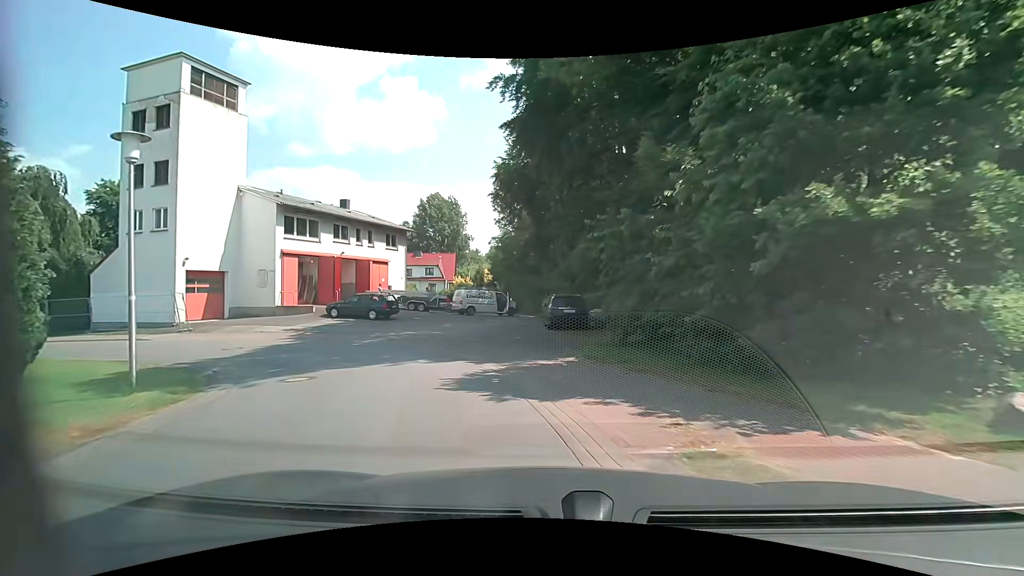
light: Day
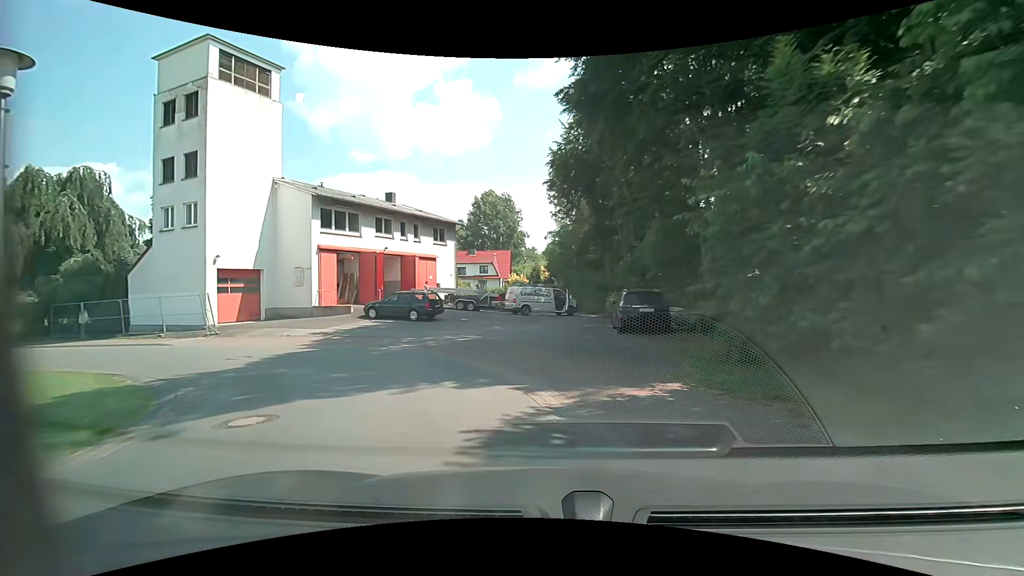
(-0.2, +4.0) m; -6°
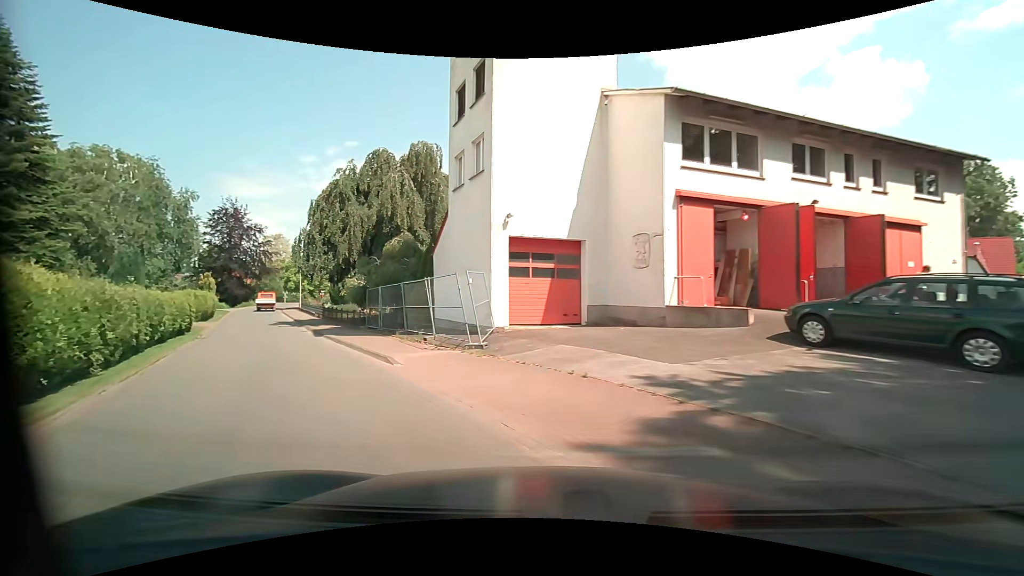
(-5.1, +14.6) m; -41°
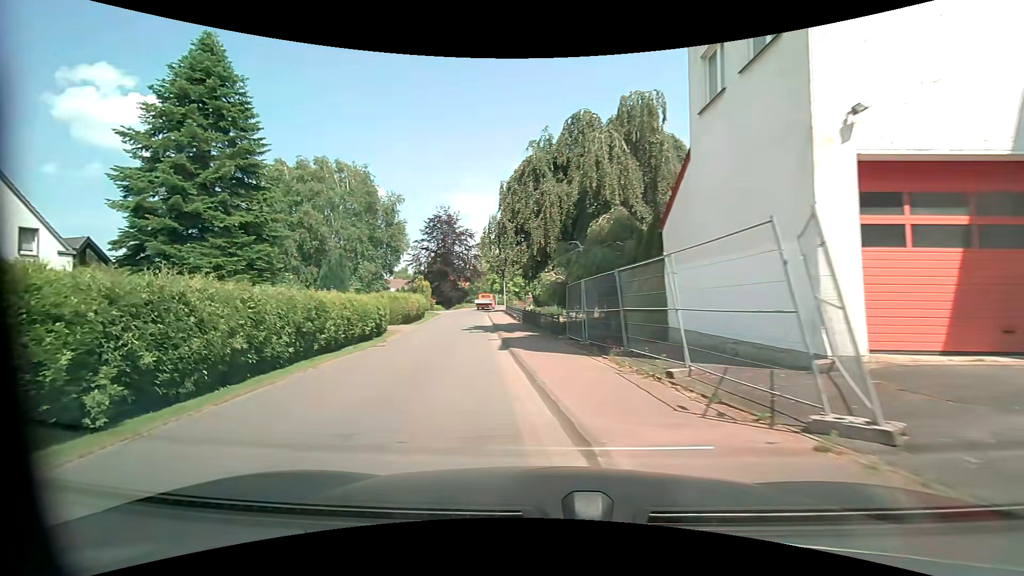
(-1.6, +7.8) m; -23°
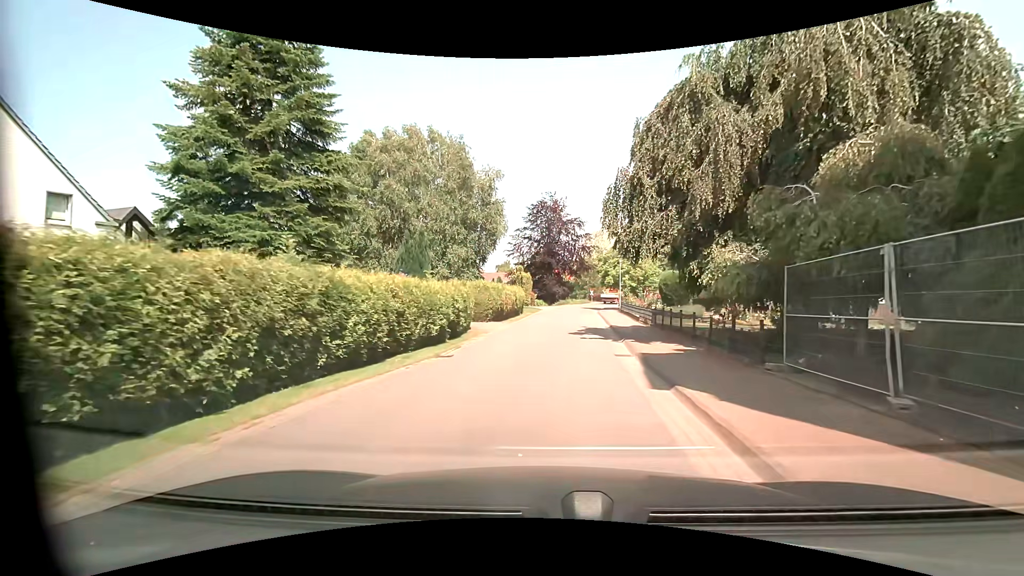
(-1.5, +8.1) m; -14°
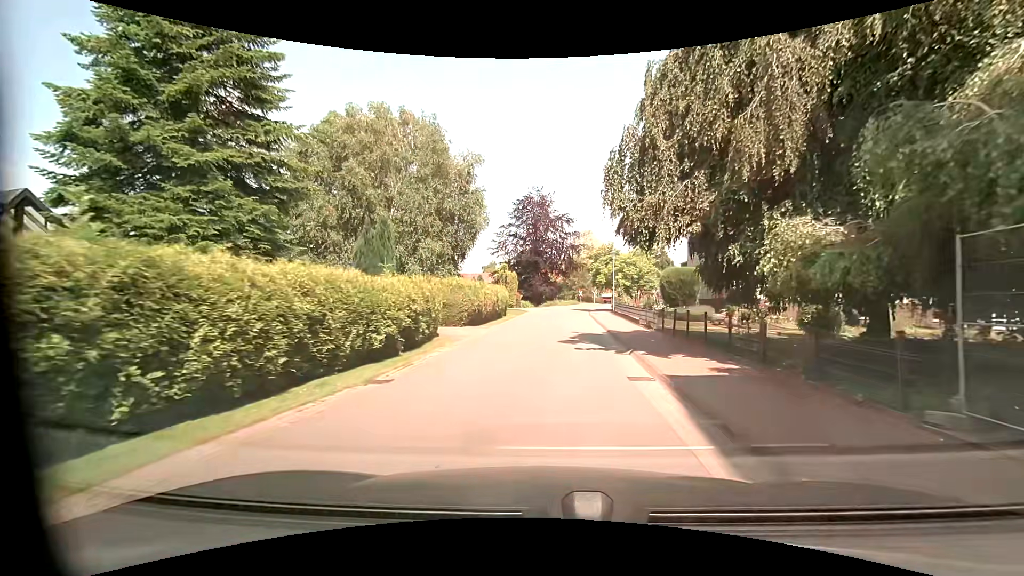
(0.0, +4.5) m; +1°
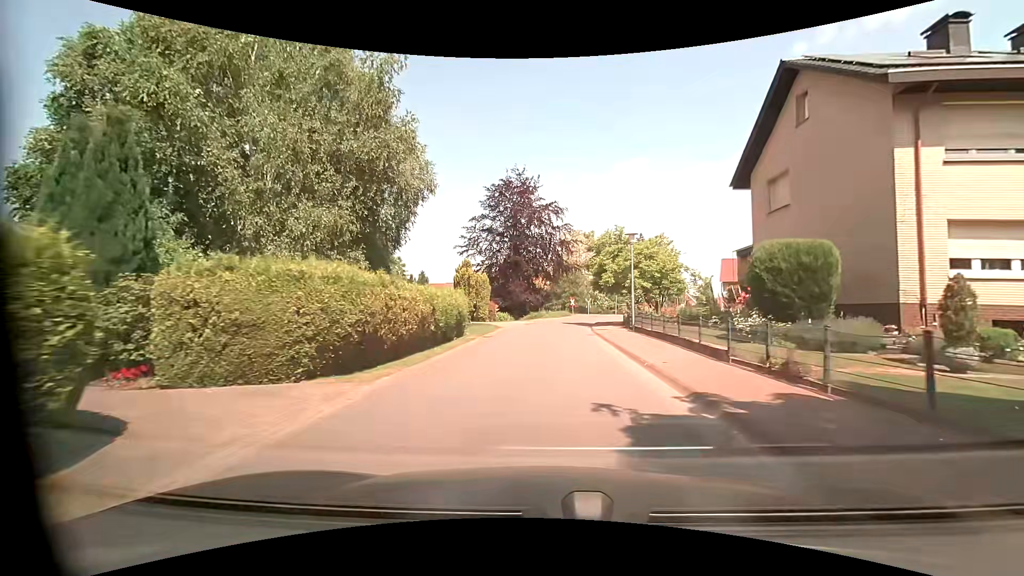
(+0.3, +14.7) m; +1°
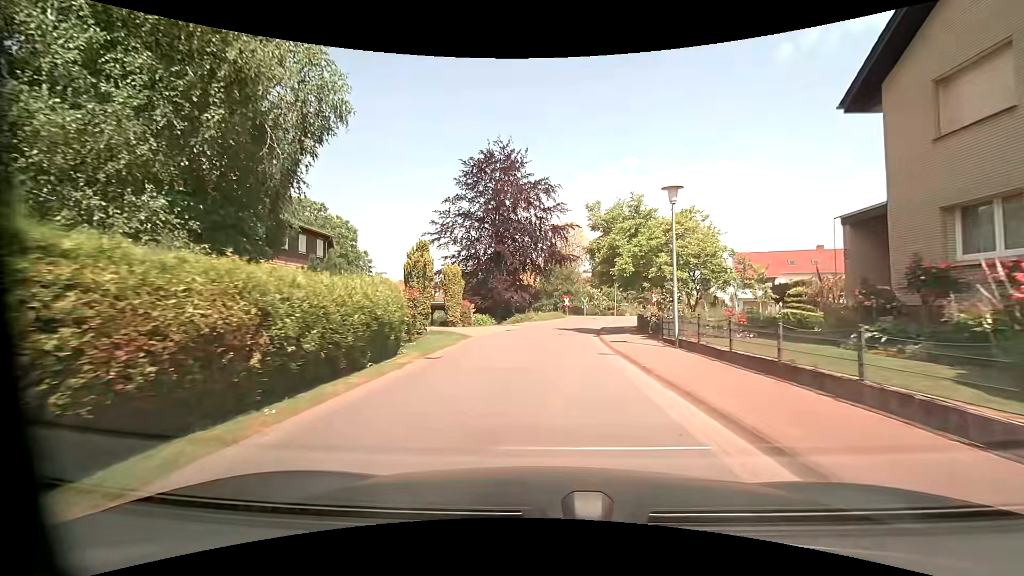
(+0.1, +9.7) m; +2°
